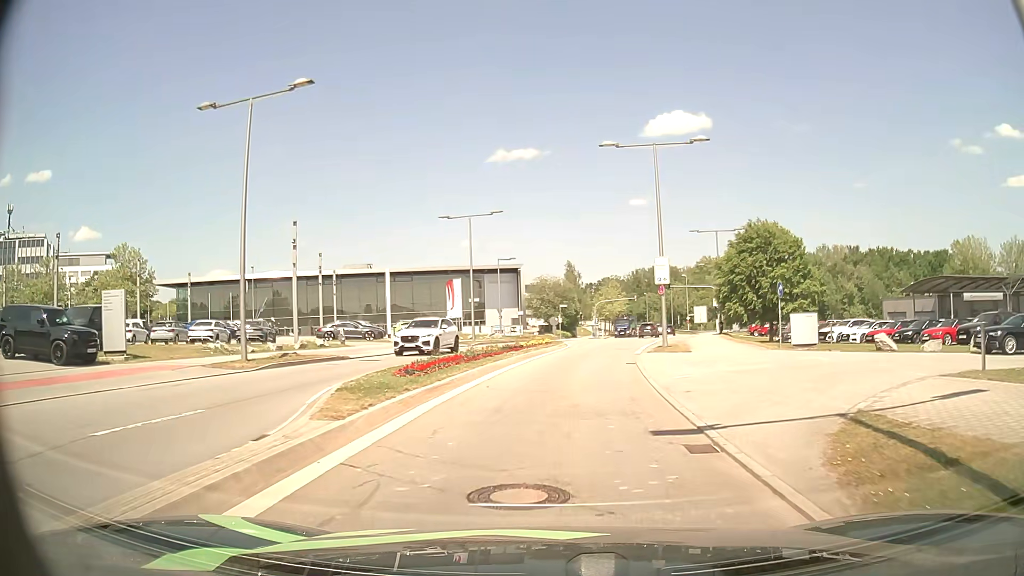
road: secondary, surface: asphalt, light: Day
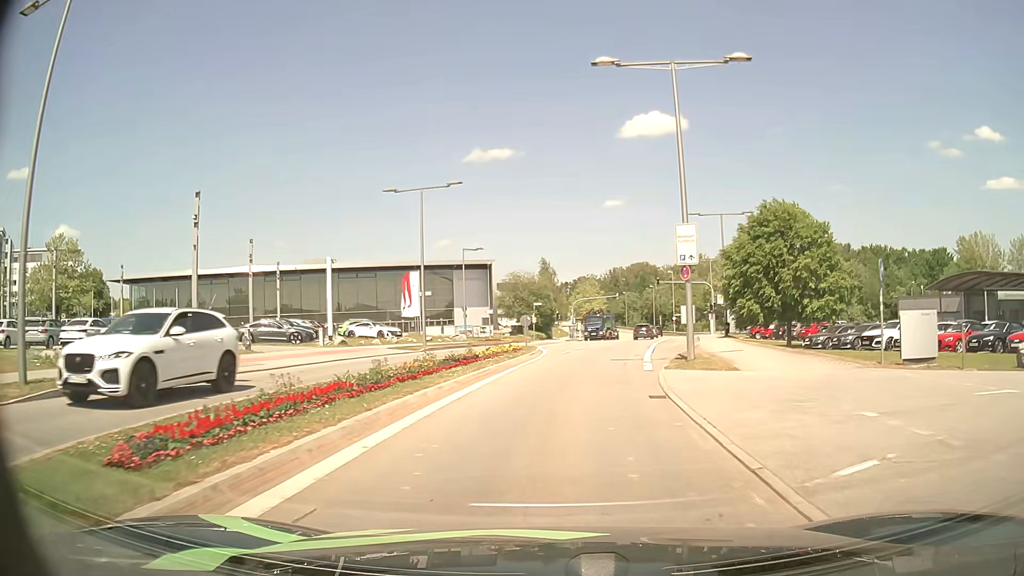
(+0.3, +10.0) m; +3°
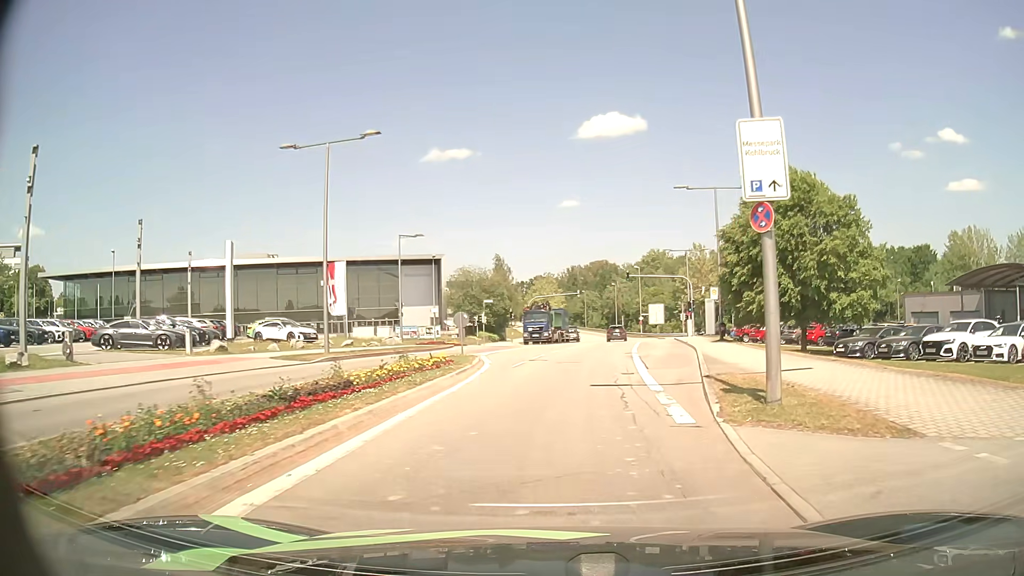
(+0.3, +10.3) m; +3°
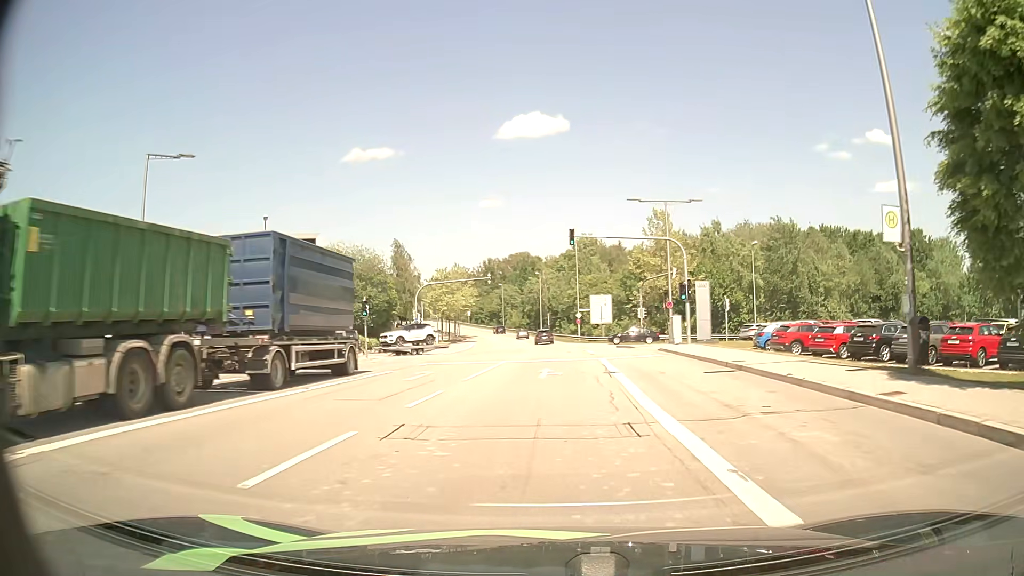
(+2.1, +28.5) m; +7°
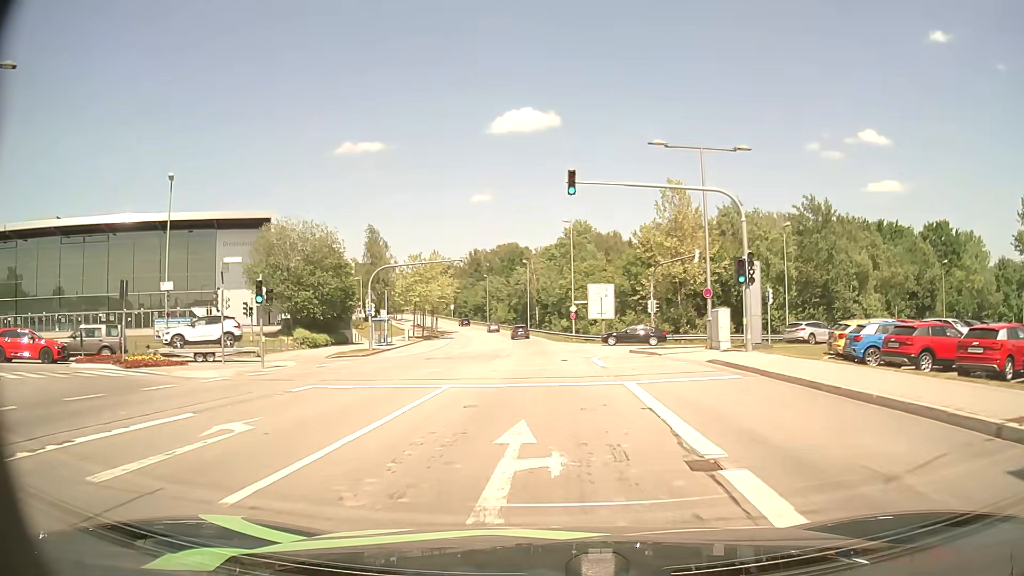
(0.0, +12.8) m; +1°
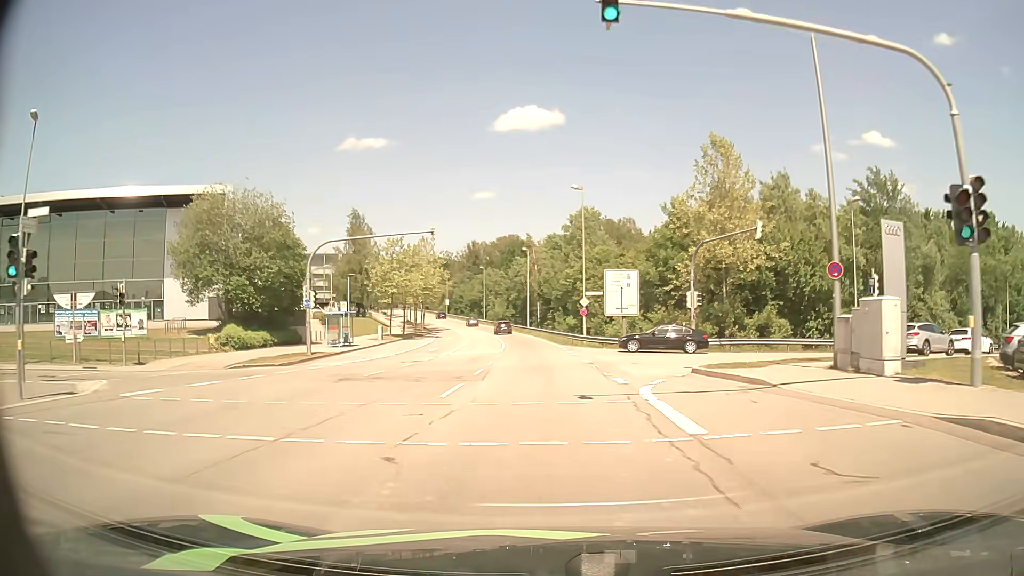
(-0.1, +13.4) m; 0°
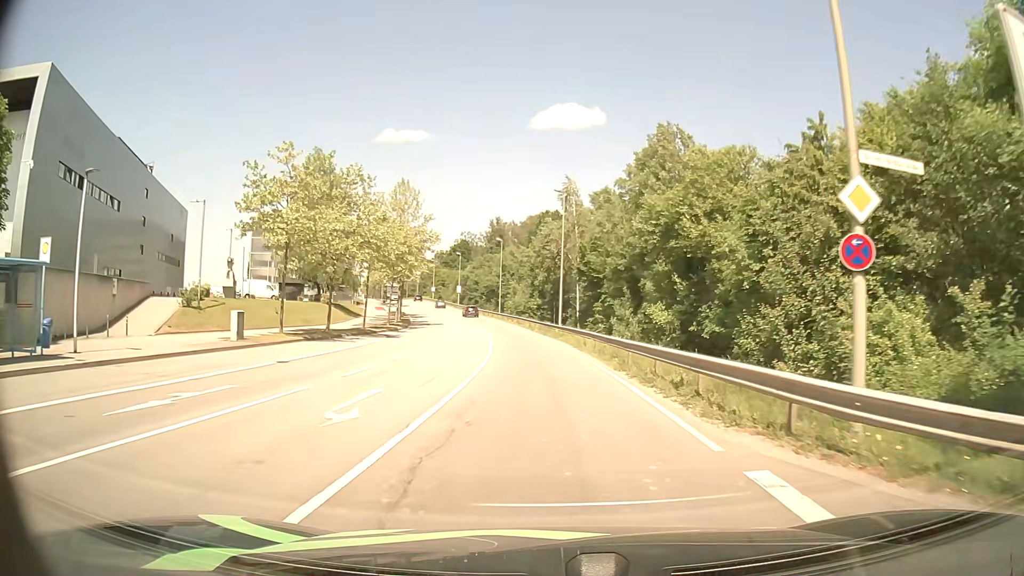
(-0.8, +35.5) m; -3°
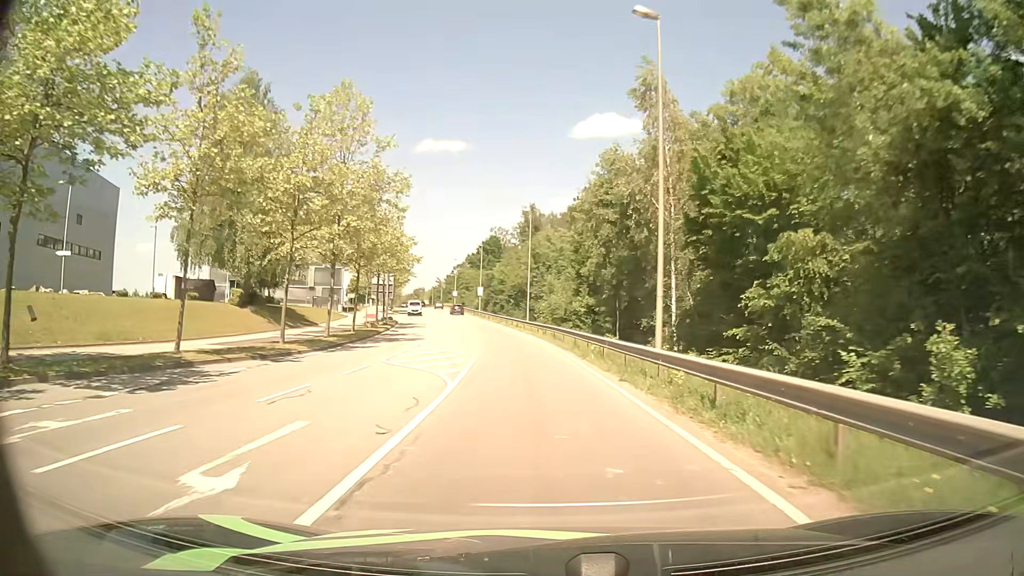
(-0.7, +29.7) m; -3°
(0, +10) (-1, +20) (-1, +30) (-2, +40) (-4, +50) (-5, +60) (-7, +69) (-10, +79) (-12, +89) (-14, +99) m
